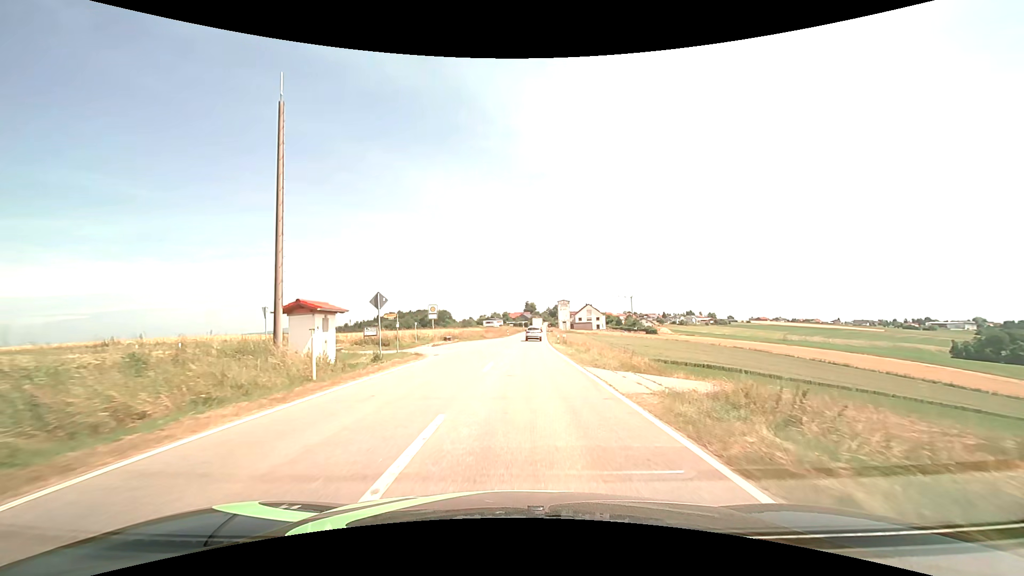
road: tertiary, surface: asphalt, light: Day
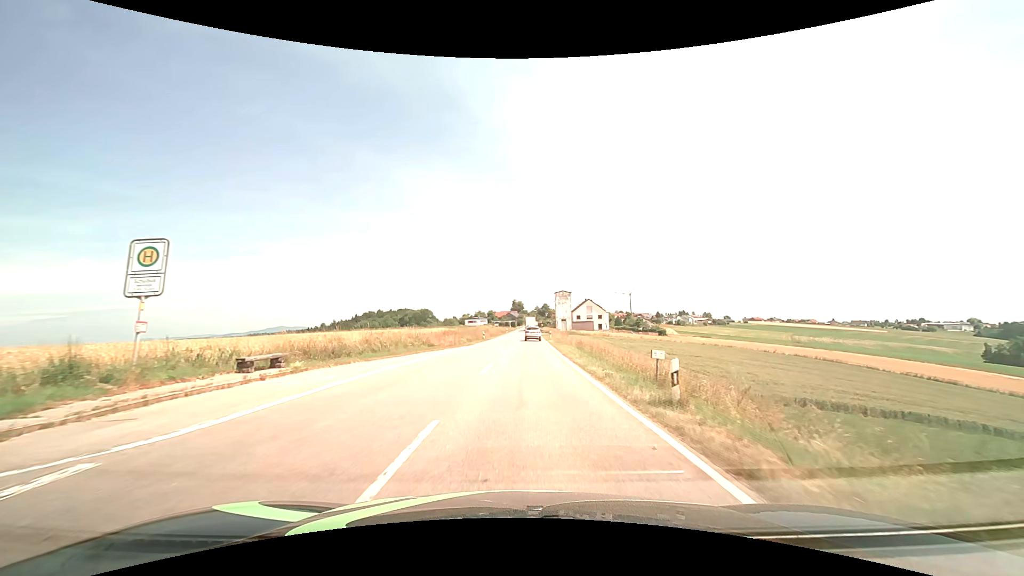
(+0.4, +35.7) m; +1°
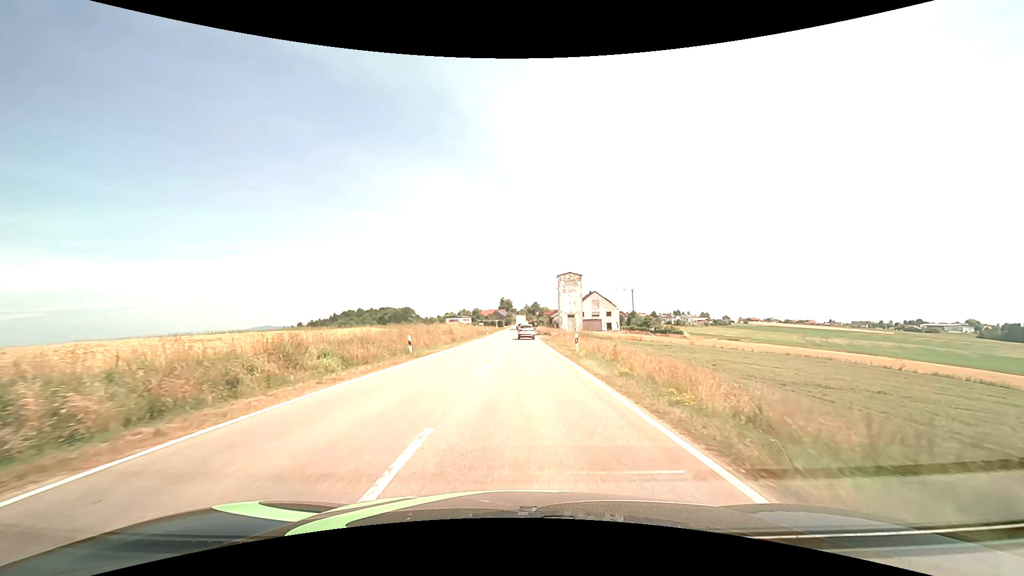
(+0.5, +35.6) m; +1°
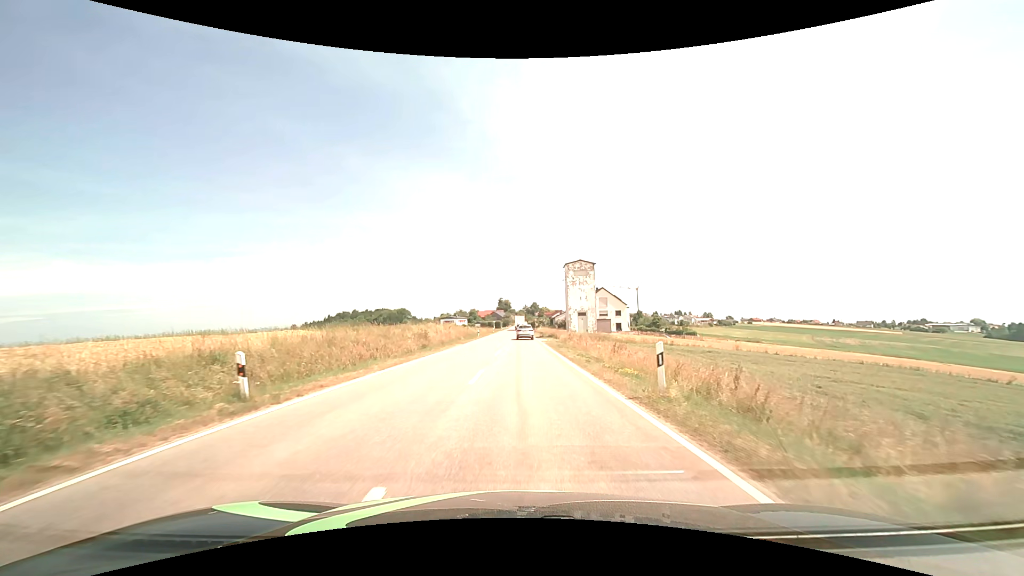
(0.0, +14.2) m; 0°
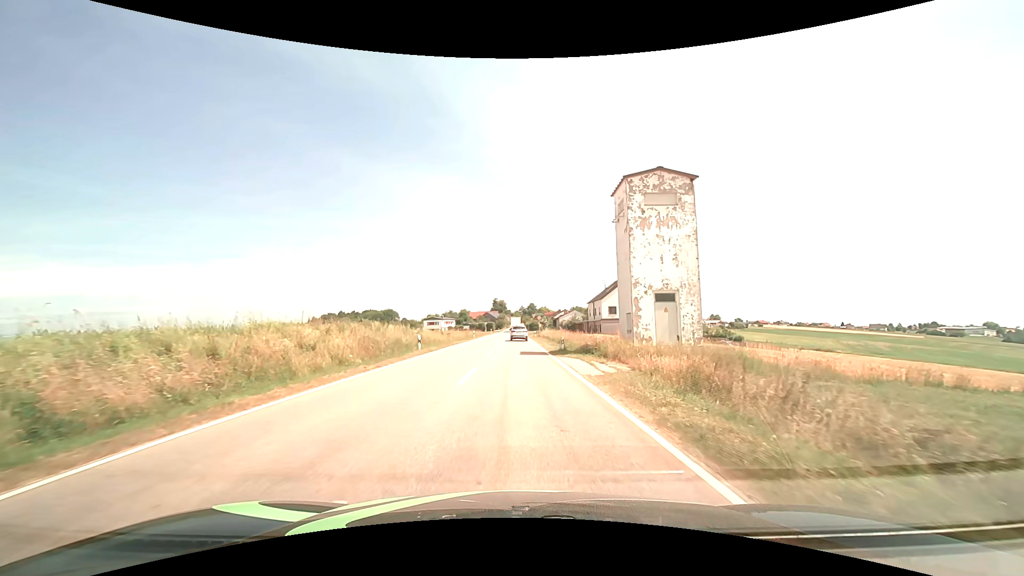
(+0.3, +35.1) m; 0°
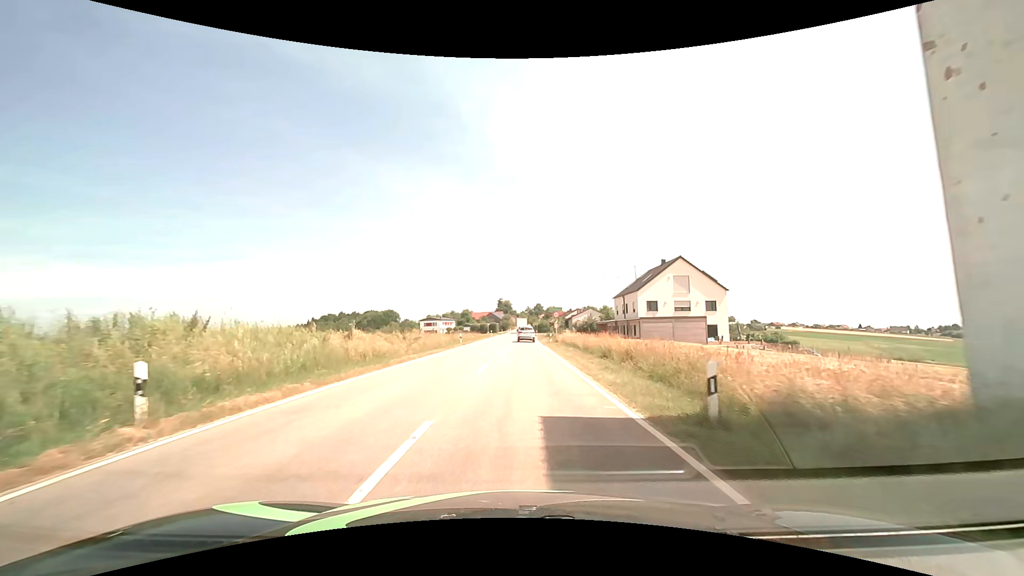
(-0.1, +20.8) m; -1°
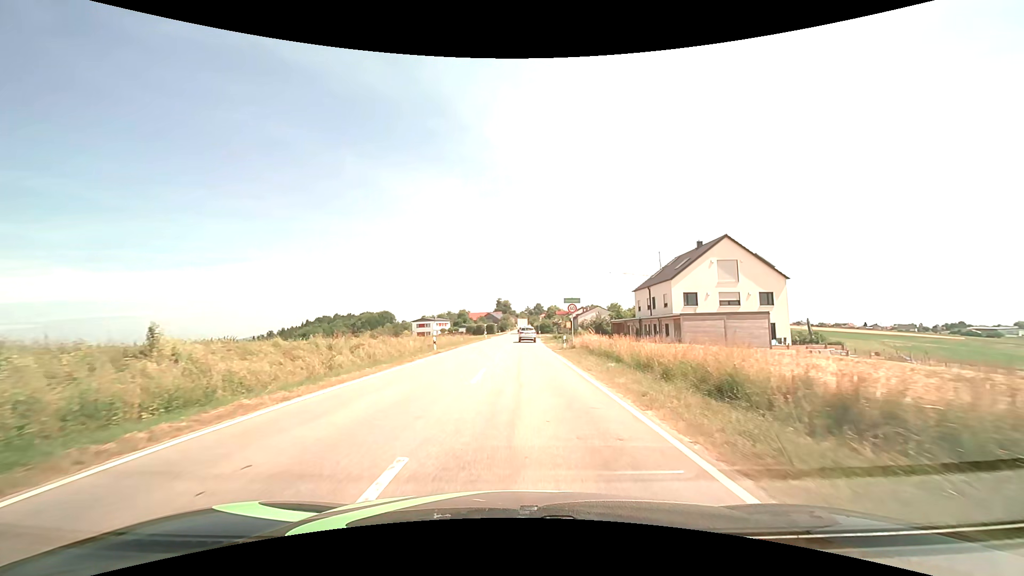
(0.0, +13.7) m; 0°
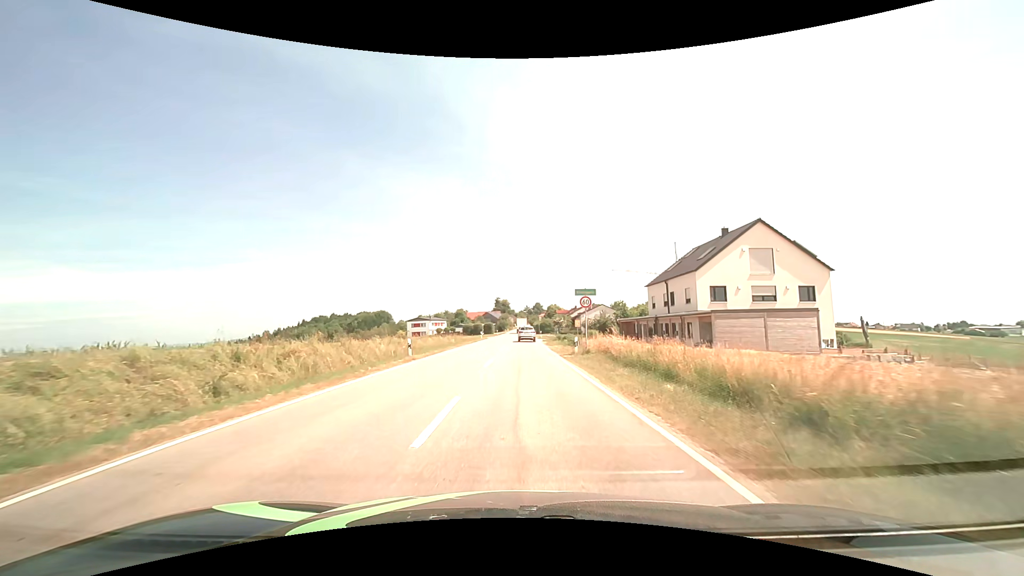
(0.0, +6.8) m; 0°
(0, +10) (0, +20) (0, +30) (0, +40) (0, +50) (0, +60) (0, +70) (0, +80) (0, +90) (0, +100) m
